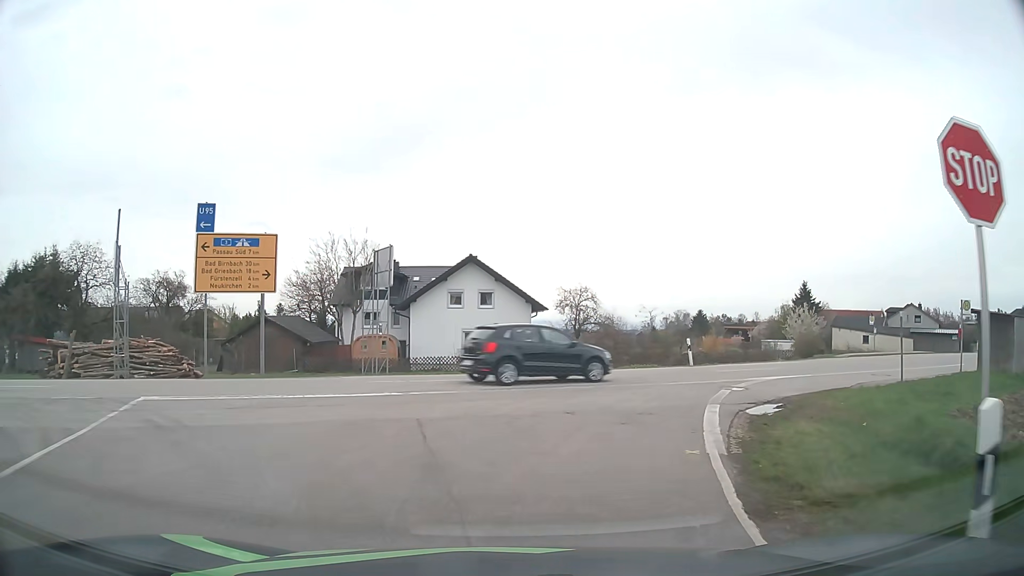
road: tertiary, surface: asphalt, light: Day
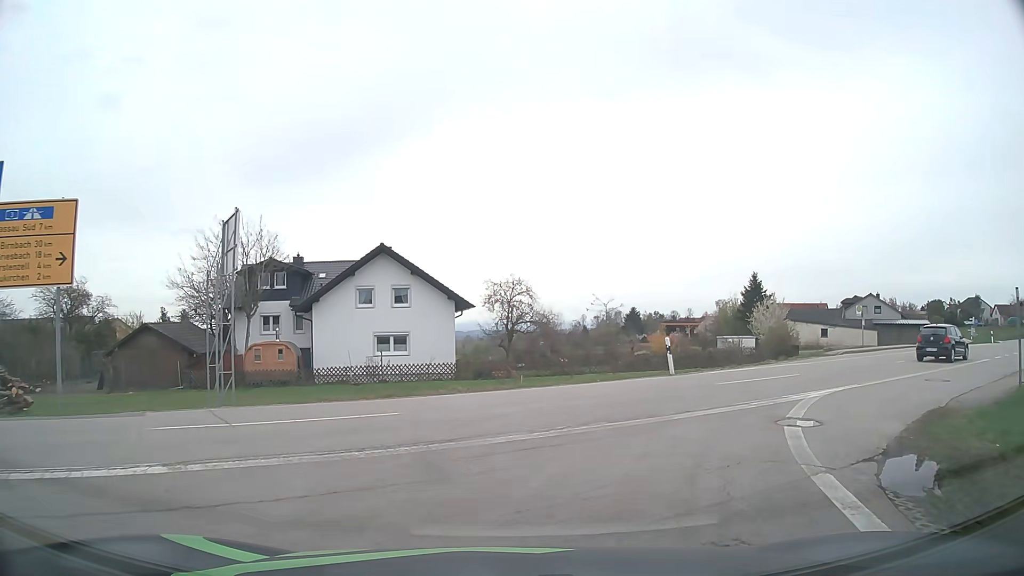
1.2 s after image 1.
(+0.4, +7.1) m; +6°
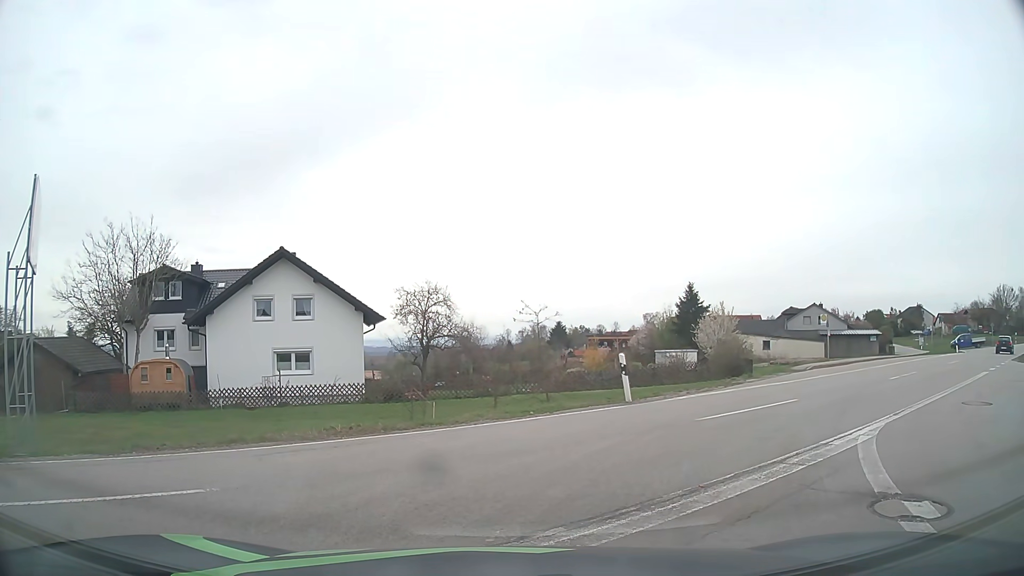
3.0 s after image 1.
(+0.3, +4.2) m; +7°
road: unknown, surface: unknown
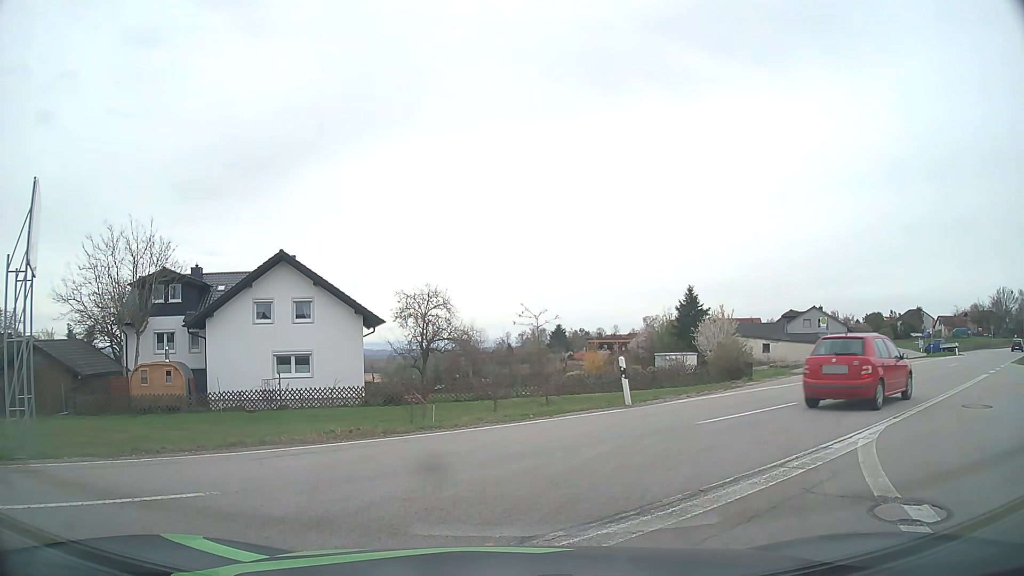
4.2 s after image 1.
(0.0, +0.1) m; 0°
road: secondary
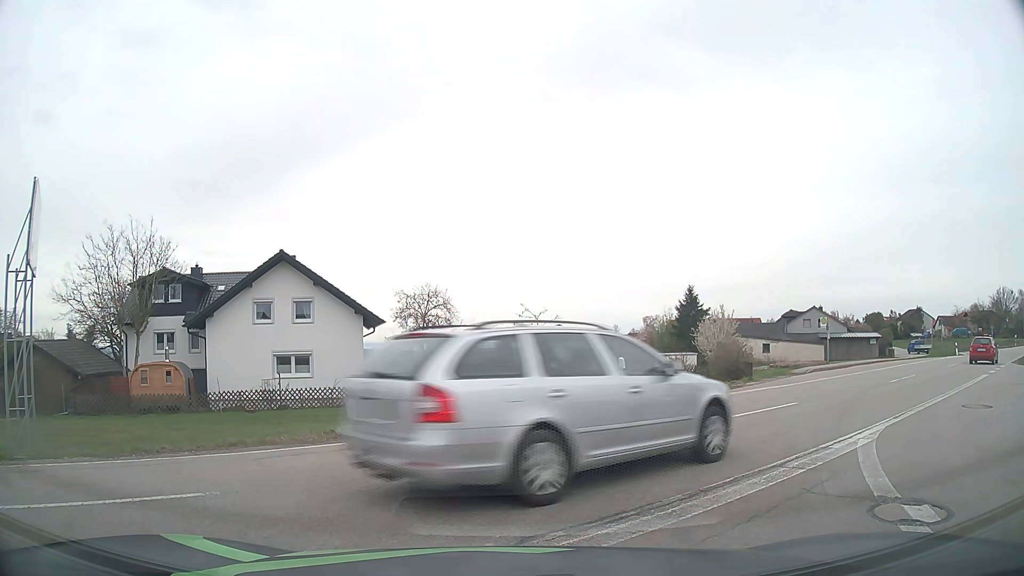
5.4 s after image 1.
(0.0, 0.0) m; 0°
(+2, +10) (+9, +17) (+17, +23) (+24, +30) (+32, +37) (+39, +43) (+47, +49) (+55, +56) (+62, +62) (+70, +68) m
